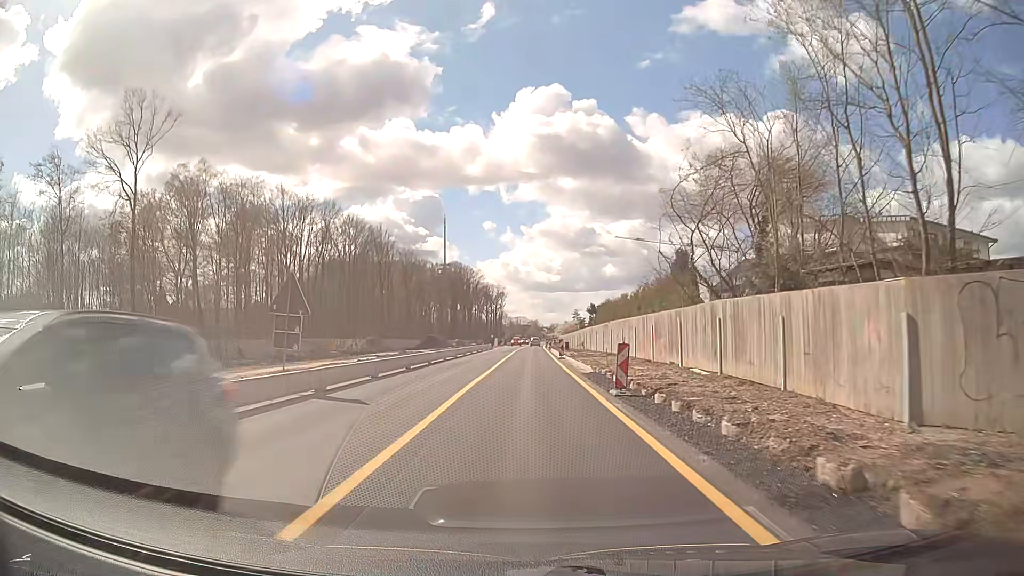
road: trunk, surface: asphalt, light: Day
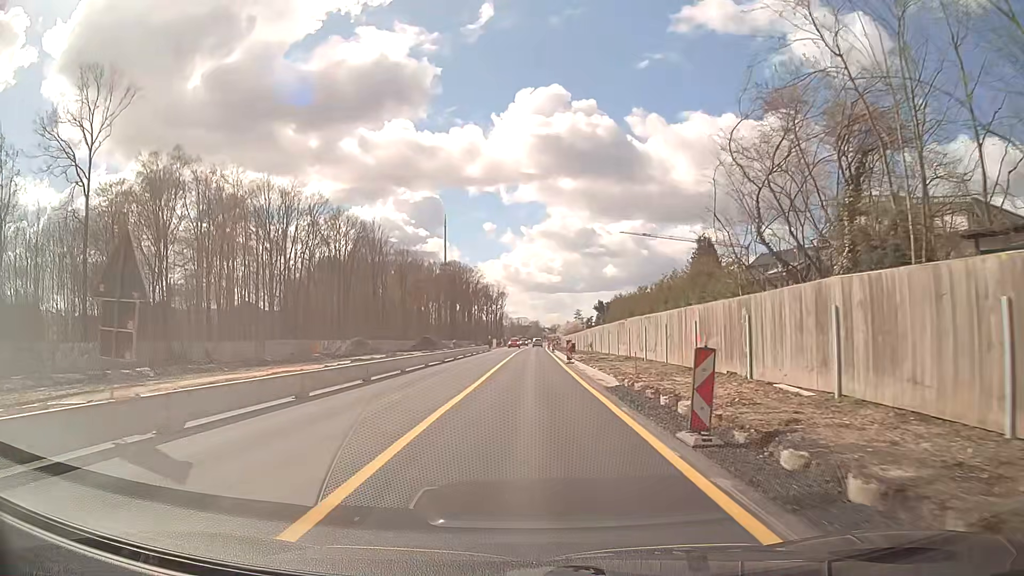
(0.0, +7.6) m; 0°
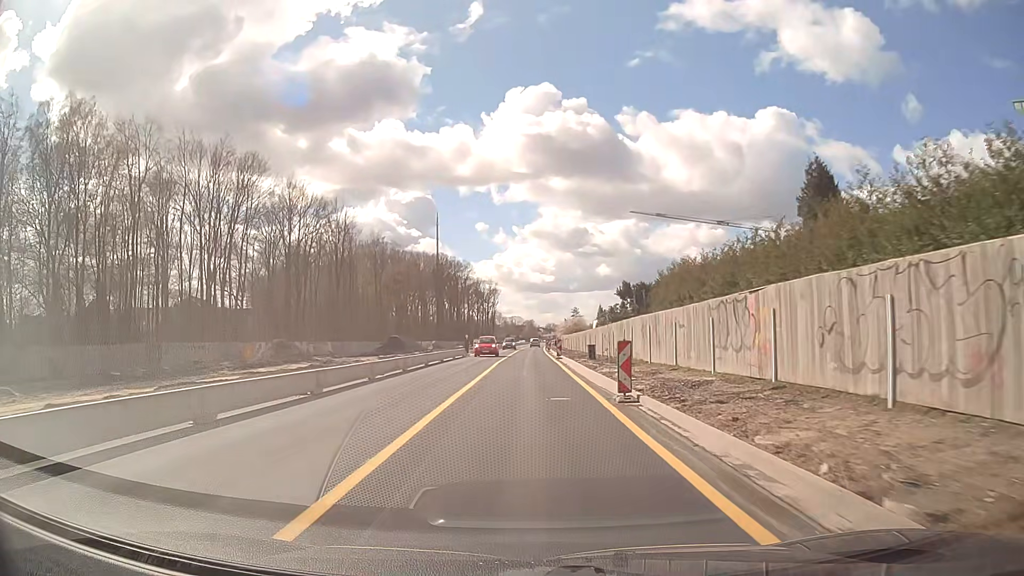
(+0.1, +23.0) m; 0°
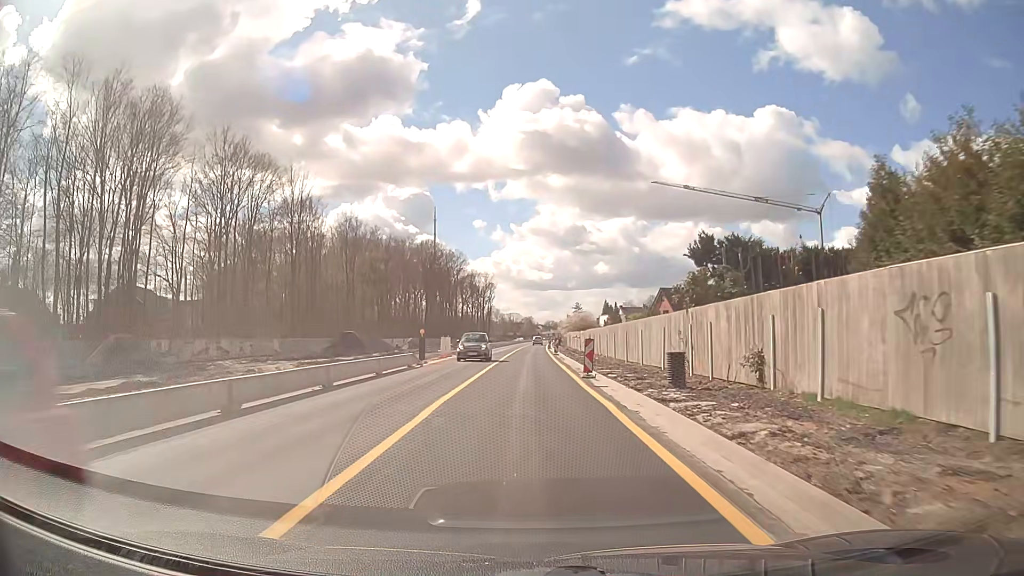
(+0.1, +23.0) m; 0°
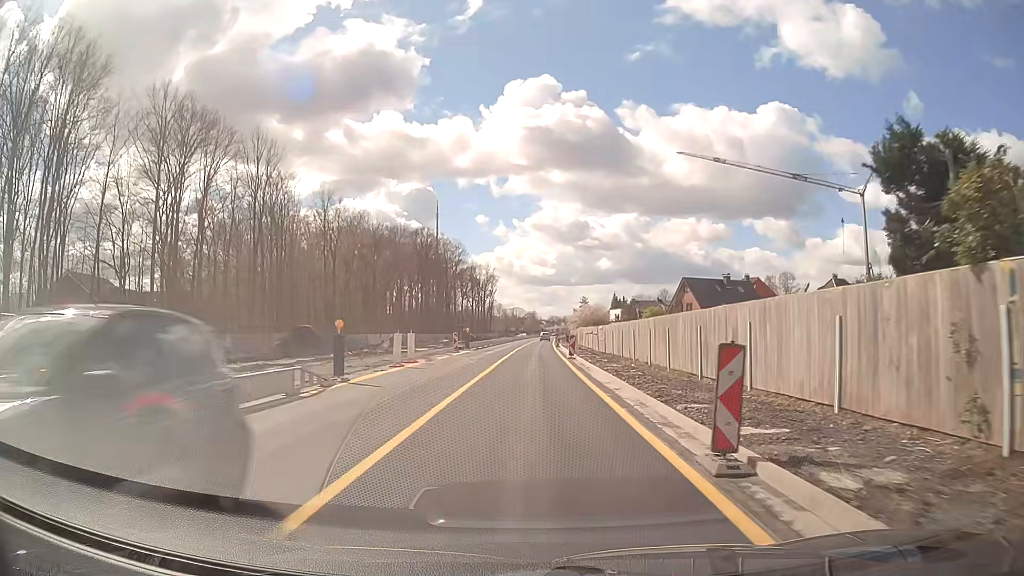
(0.0, +15.3) m; 0°
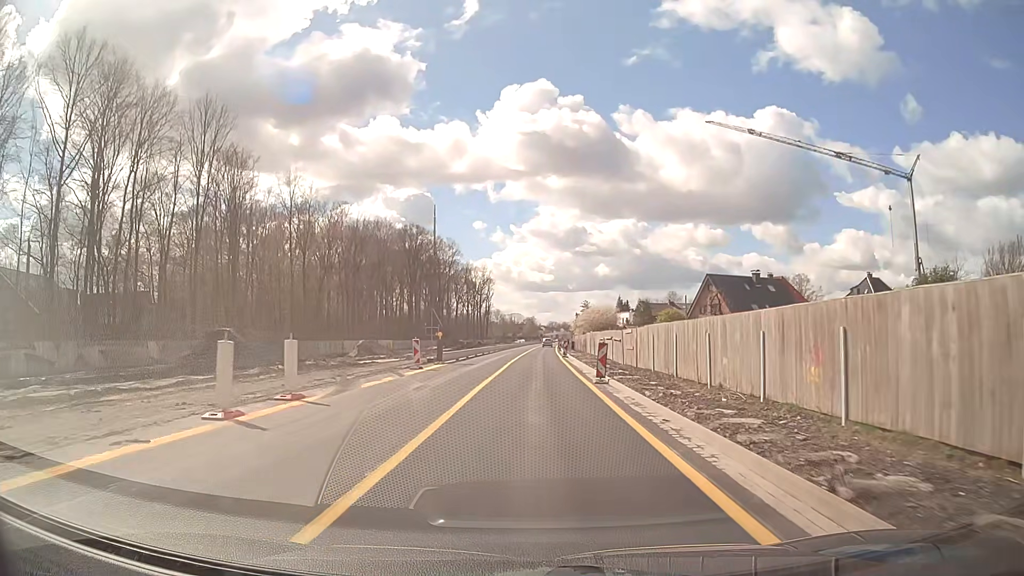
(0.0, +15.3) m; +1°
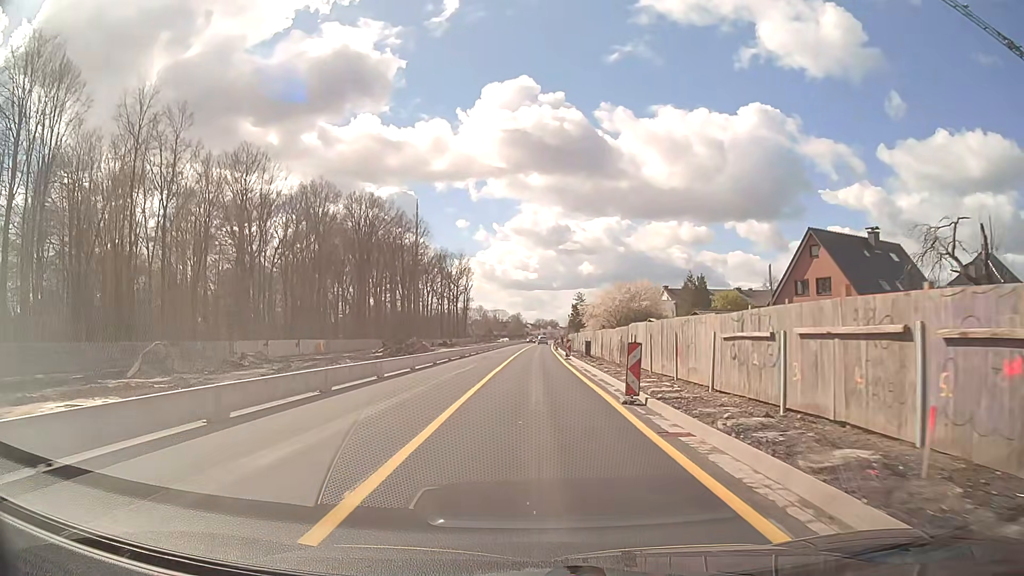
(+0.1, +38.2) m; +1°
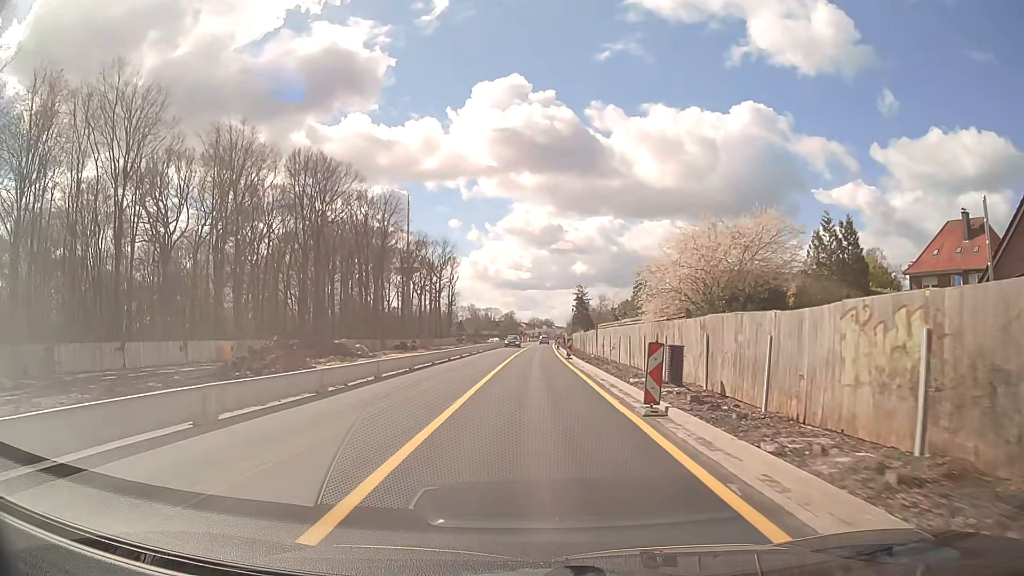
(+0.2, +30.7) m; +1°
(0, +10) (0, +20) (0, +30) (0, +40) (+1, +50) (+1, +60) (+1, +70) (+1, +80) (+1, +90) (+2, +100) m
